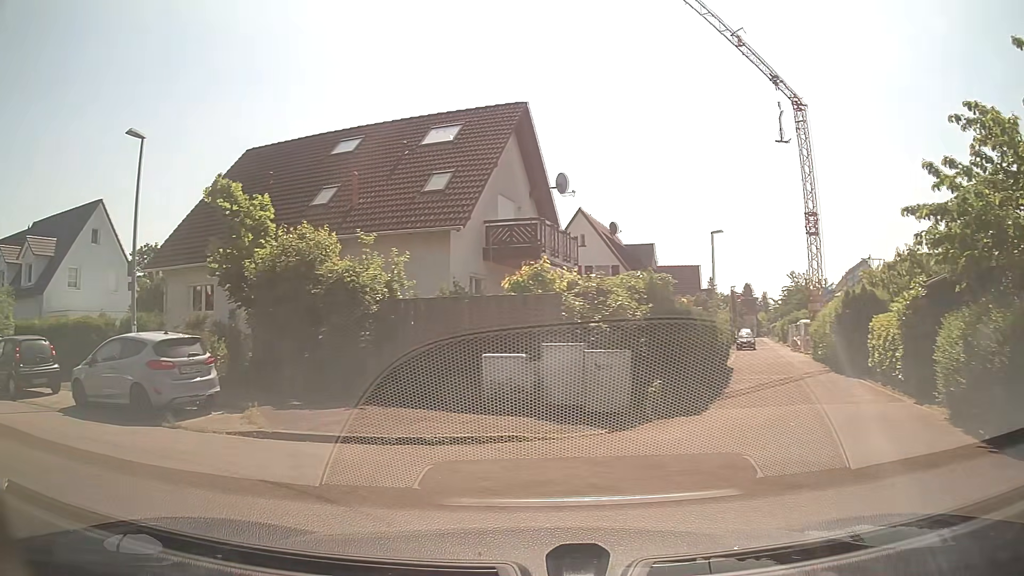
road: residential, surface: asphalt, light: Day
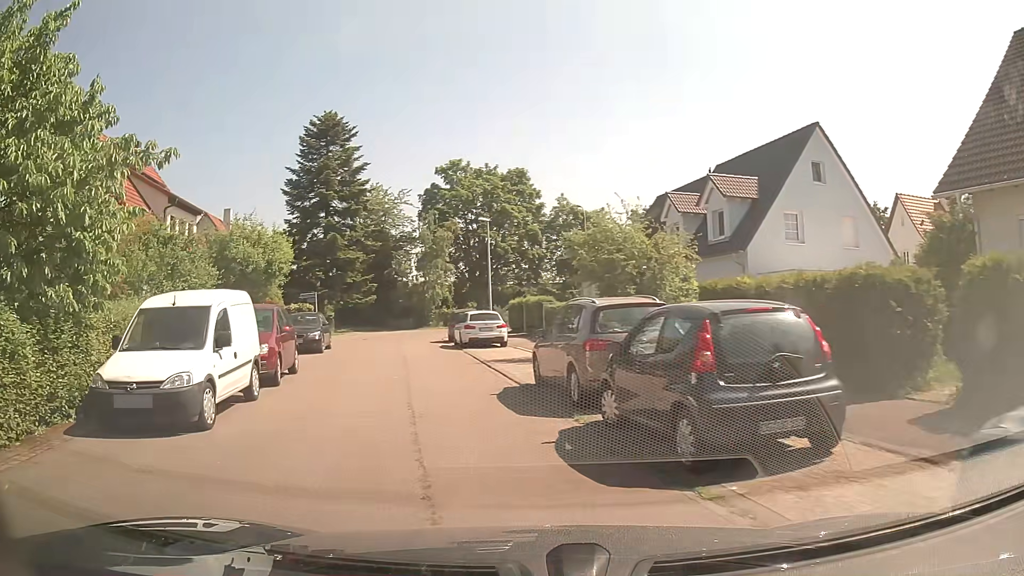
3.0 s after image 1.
(-6.4, +9.5) m; -59°
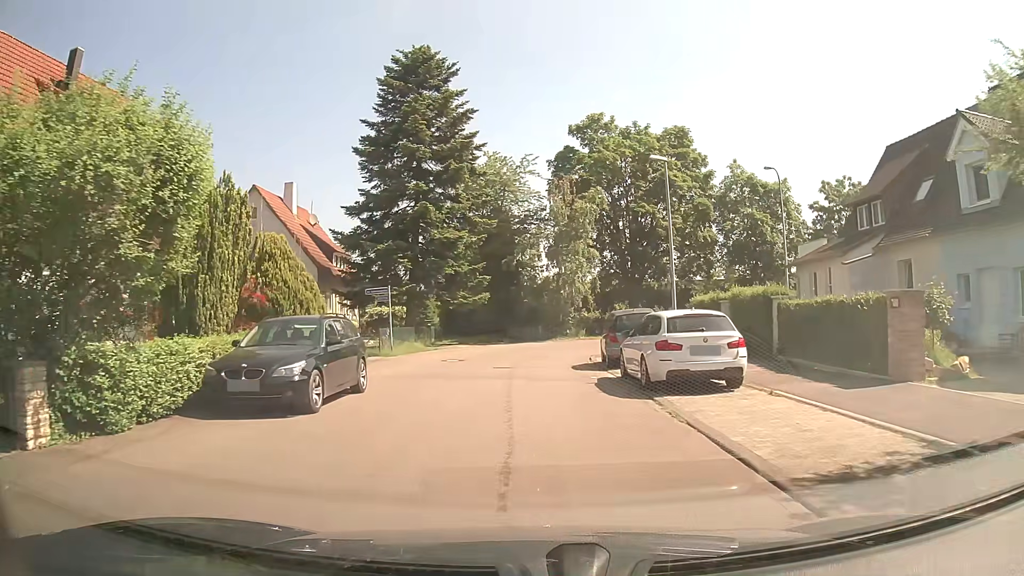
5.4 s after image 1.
(-1.8, +14.8) m; -10°
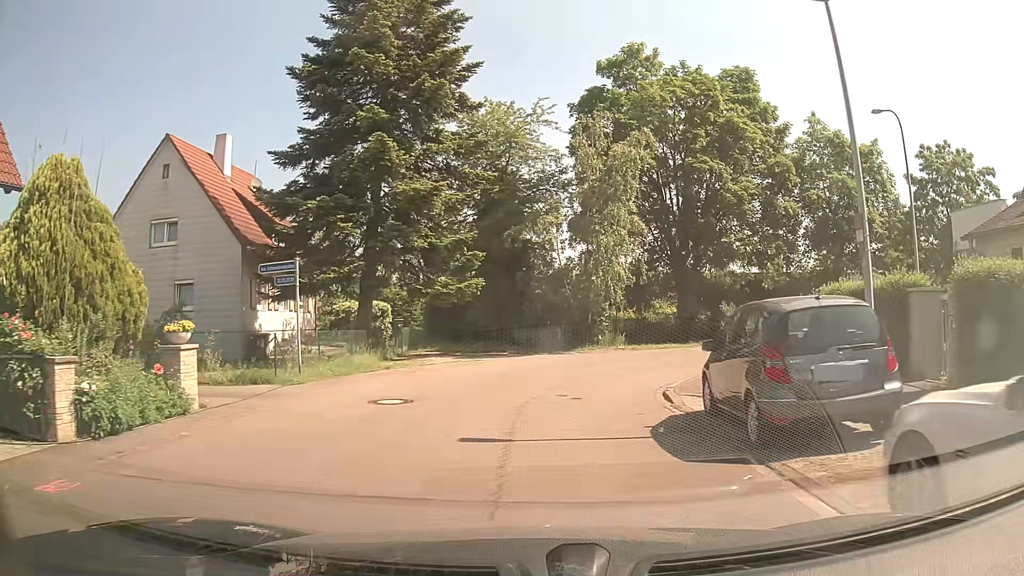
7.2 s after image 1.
(0.0, +11.8) m; 0°
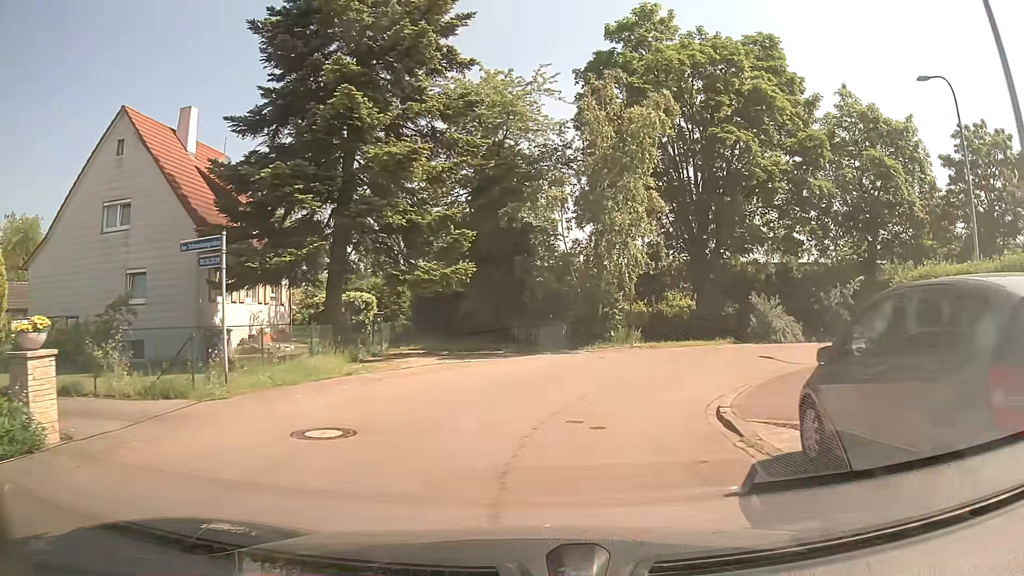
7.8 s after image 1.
(0.0, +3.8) m; 0°
